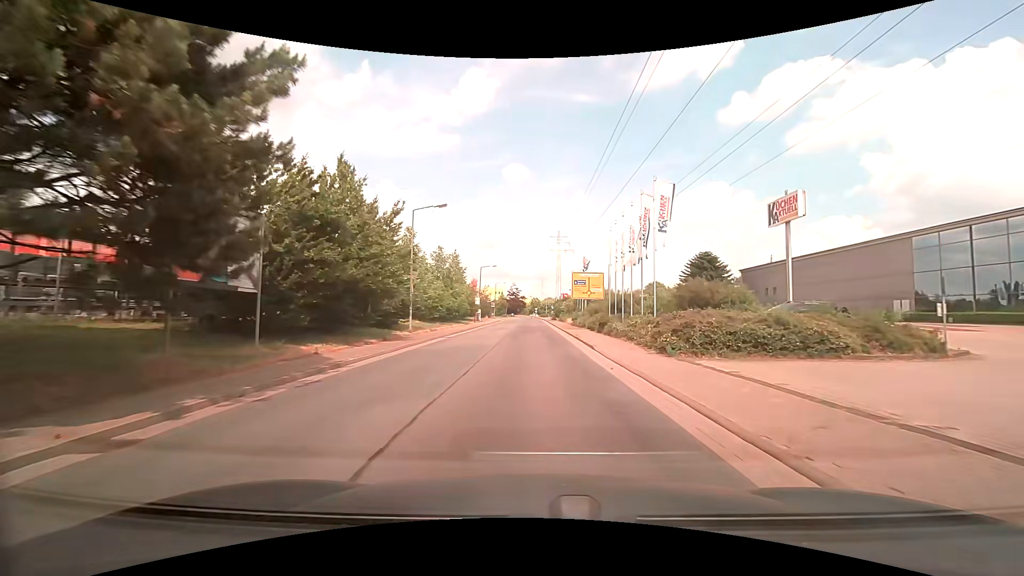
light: Day
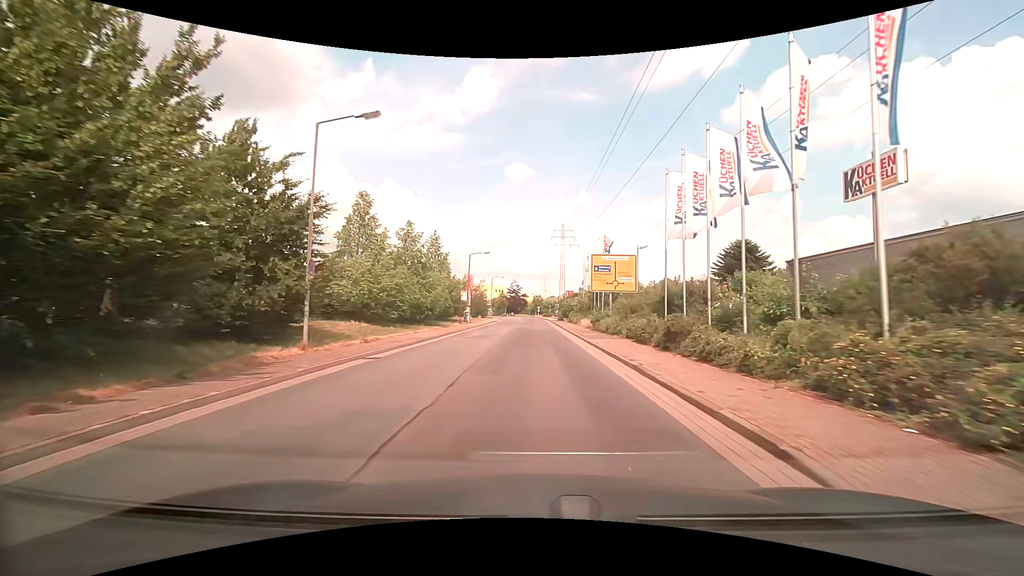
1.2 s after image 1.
(-0.1, +14.1) m; 0°
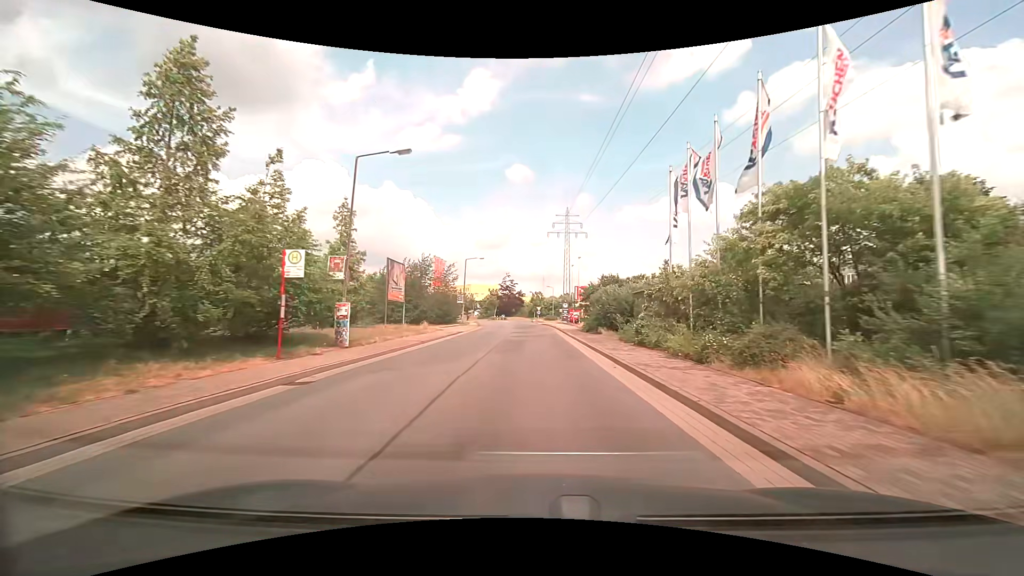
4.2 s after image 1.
(0.0, +34.7) m; 0°
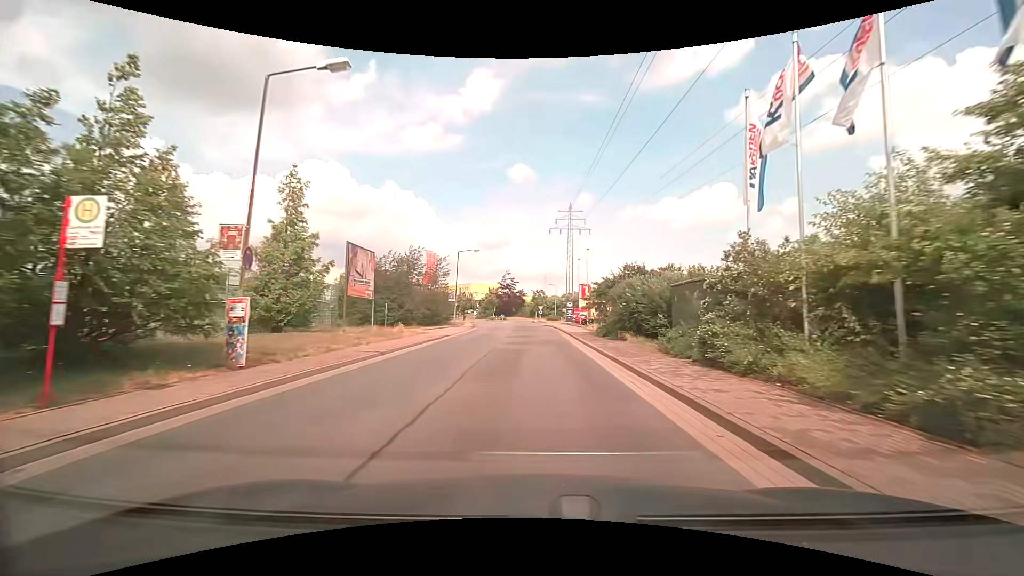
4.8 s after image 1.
(0.0, +6.9) m; 0°
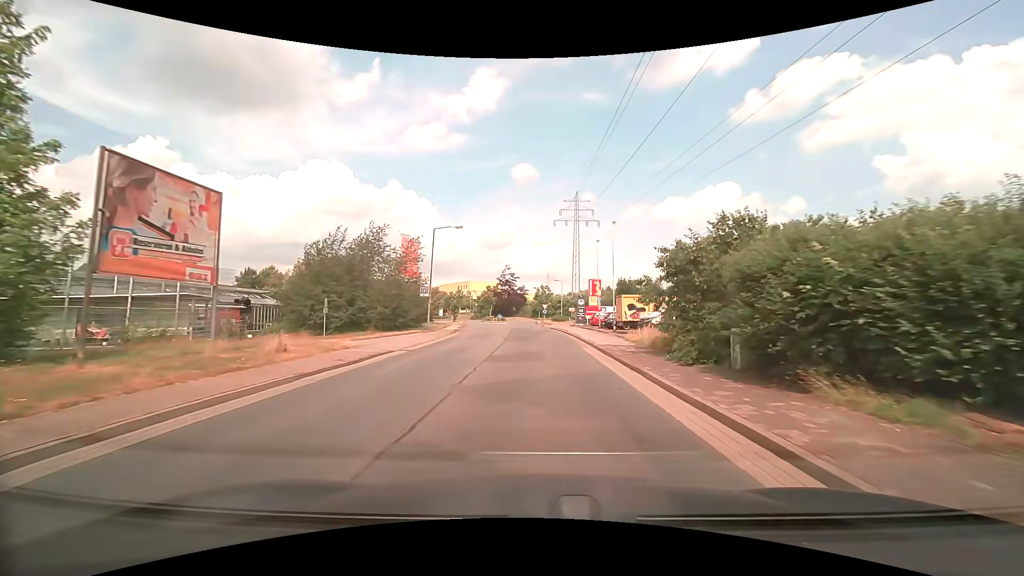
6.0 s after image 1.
(0.0, +13.8) m; 0°
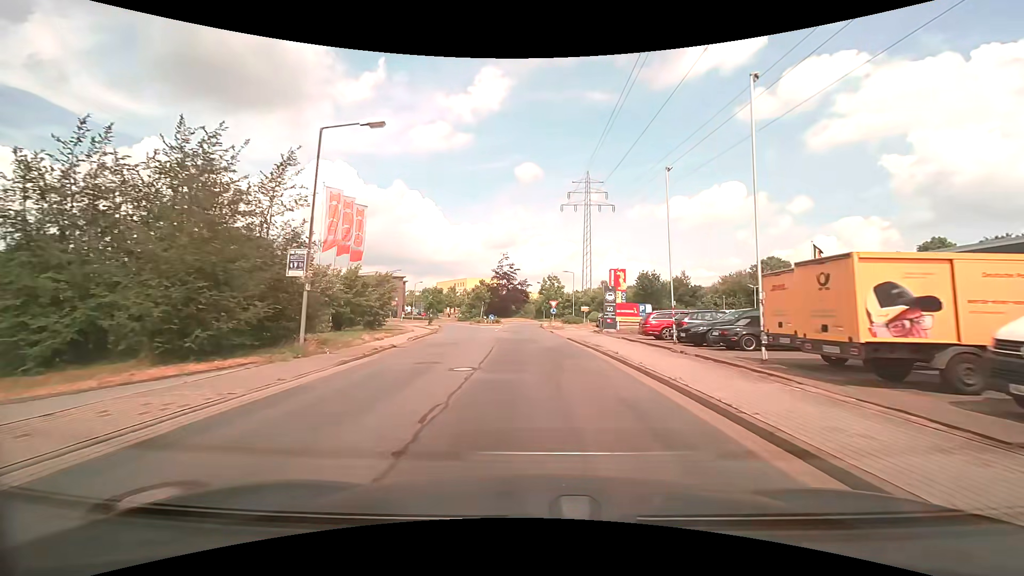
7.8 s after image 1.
(0.0, +20.5) m; 0°
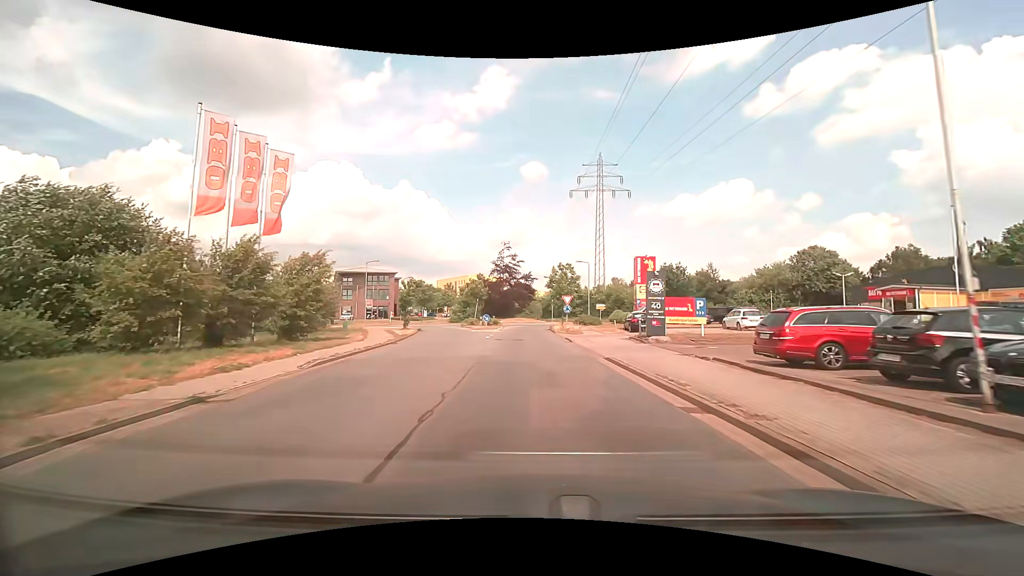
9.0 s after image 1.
(-0.1, +13.2) m; -1°
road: residential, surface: asphalt
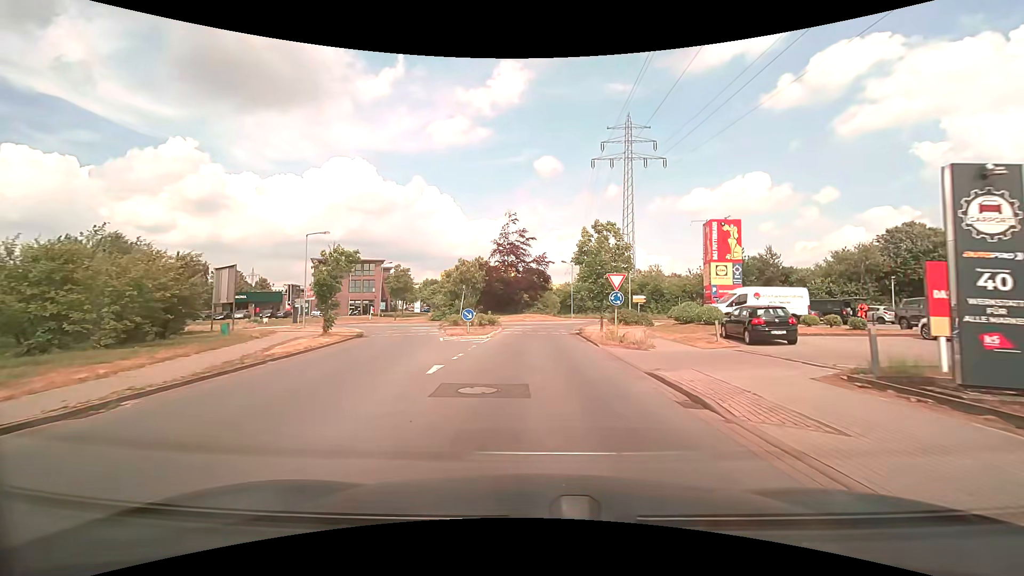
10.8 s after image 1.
(-0.3, +18.8) m; -2°
(0, +10) (0, +20) (0, +30) (+1, +40) (+6, +49) (+7, +59) (+2, +67) (-7, +70) (-17, +66) (-25, +61) m
